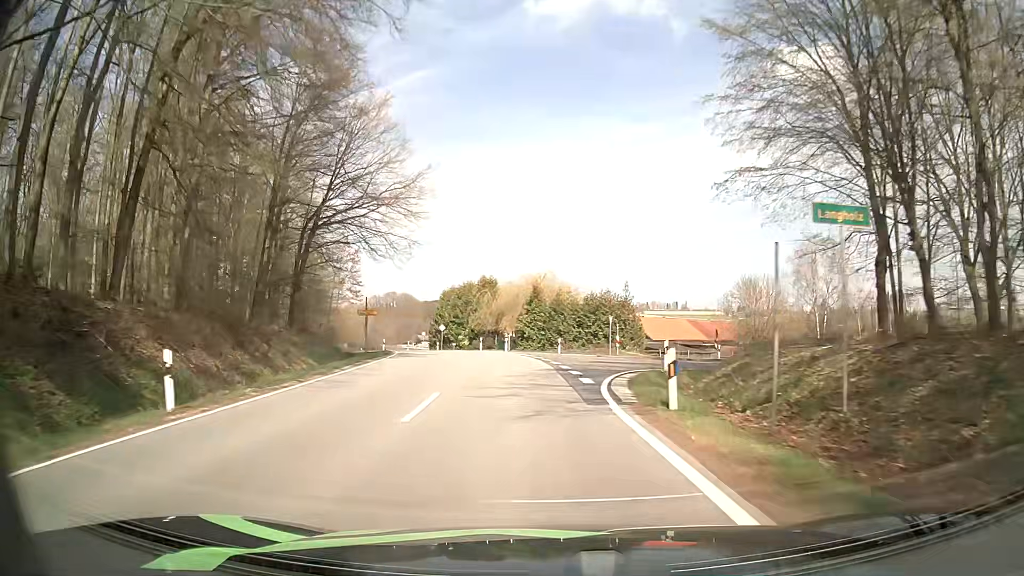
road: tertiary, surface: asphalt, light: Day
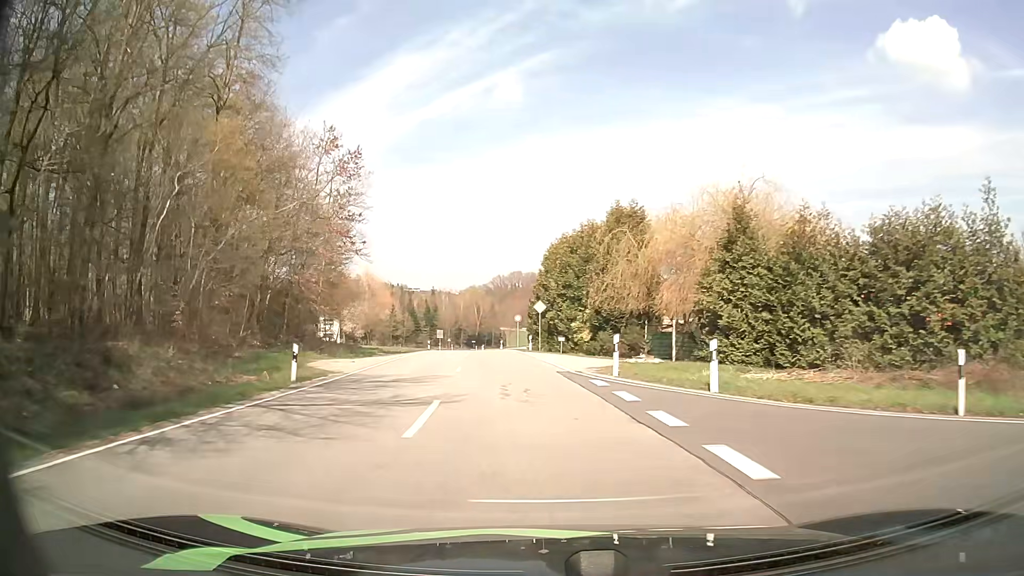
(-3.7, +39.6) m; -11°
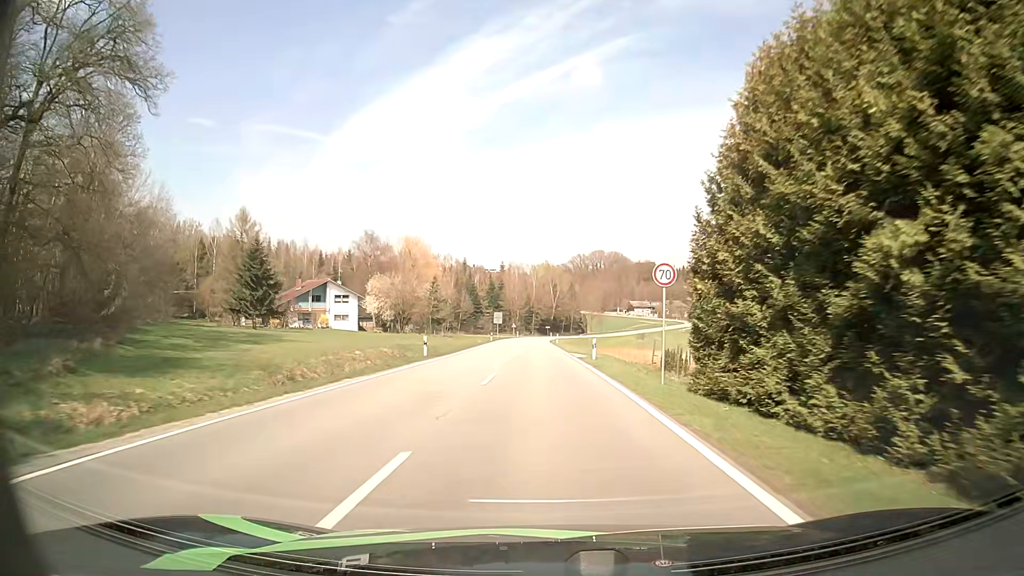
(-4.0, +41.6) m; -8°
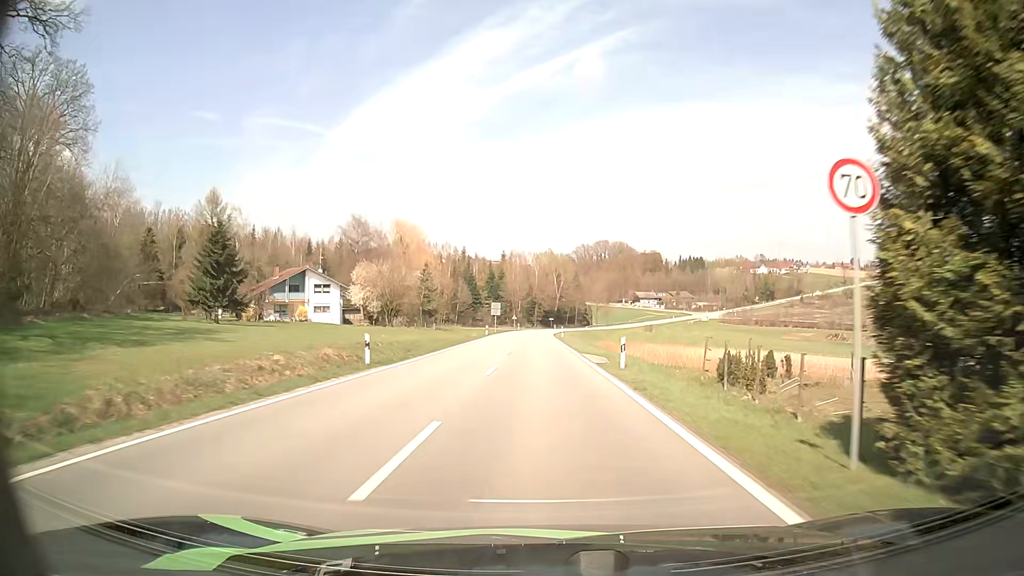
(0.0, +10.8) m; 0°
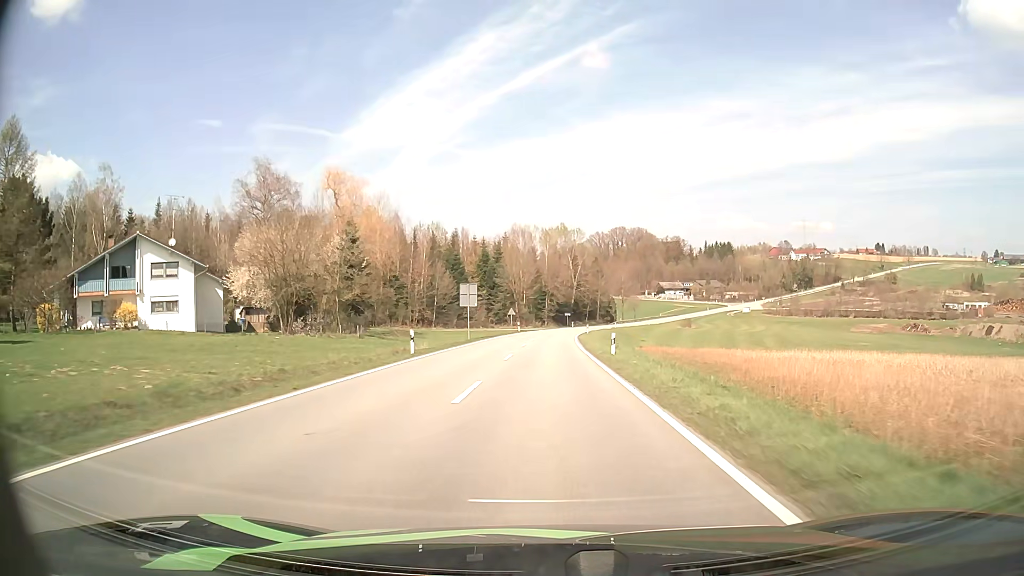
(-0.4, +43.9) m; -1°
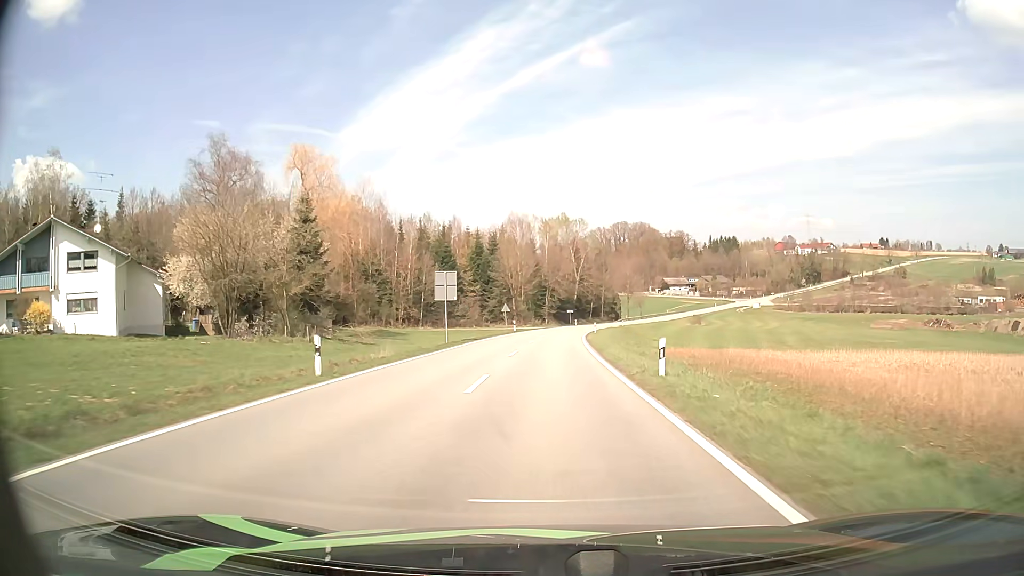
(0.0, +11.3) m; 0°
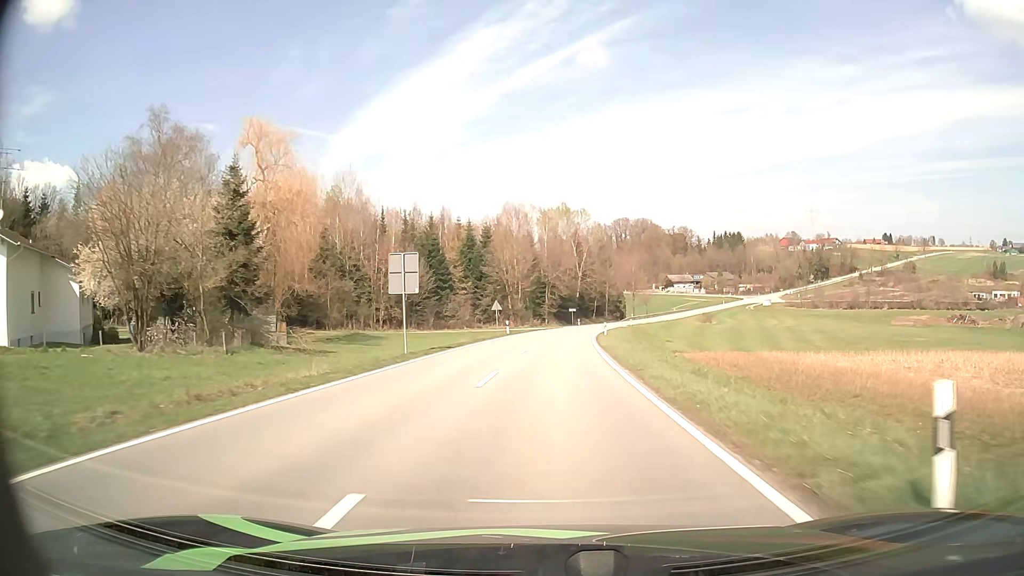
(0.0, +11.2) m; 0°
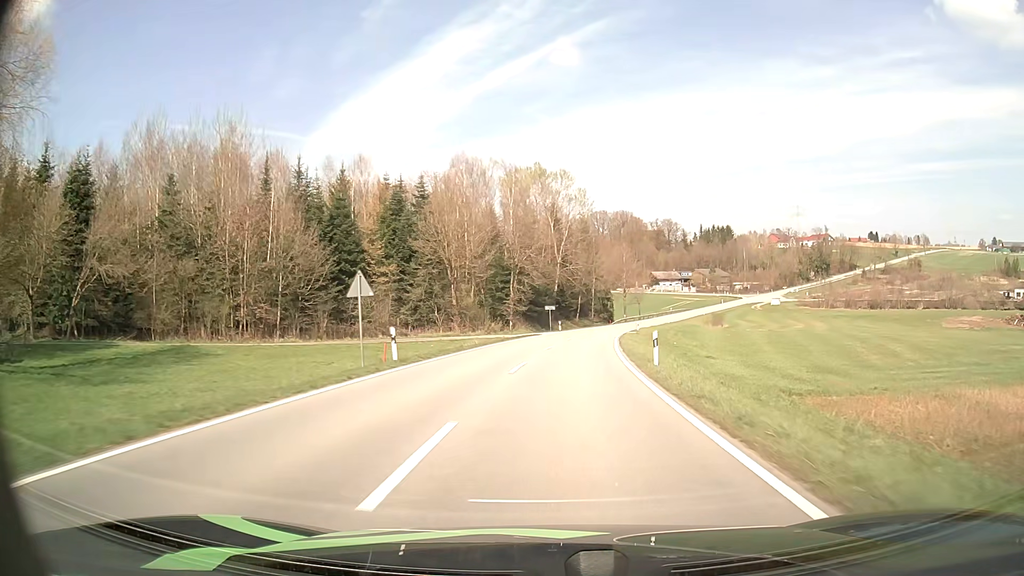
(+0.4, +33.8) m; +2°
(0, +10) (0, +20) (+1, +30) (+2, +40) (+4, +50) (+5, +60) (+7, +70) (+9, +79) (+11, +89) (+13, +99) m
